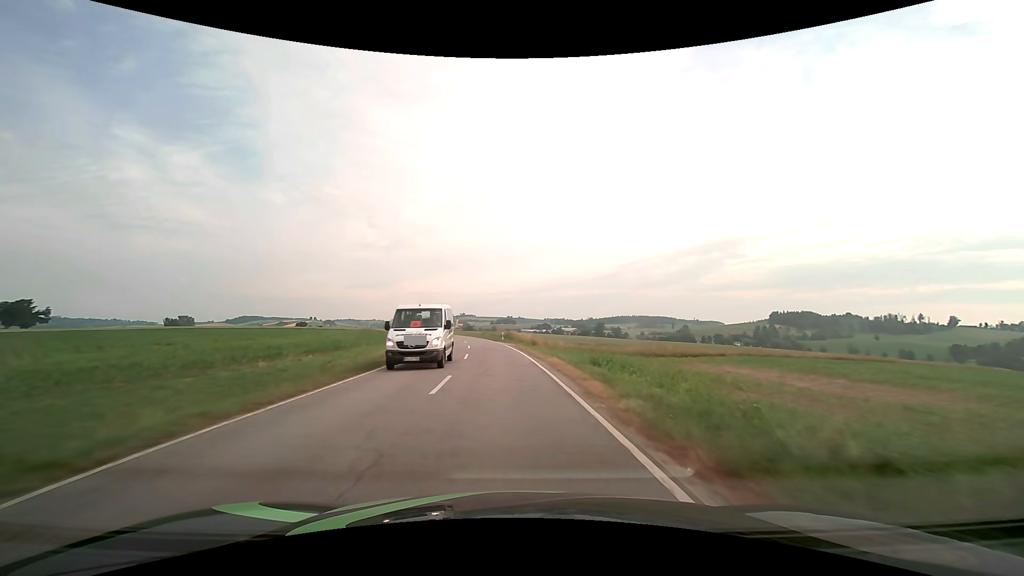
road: secondary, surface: asphalt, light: Day
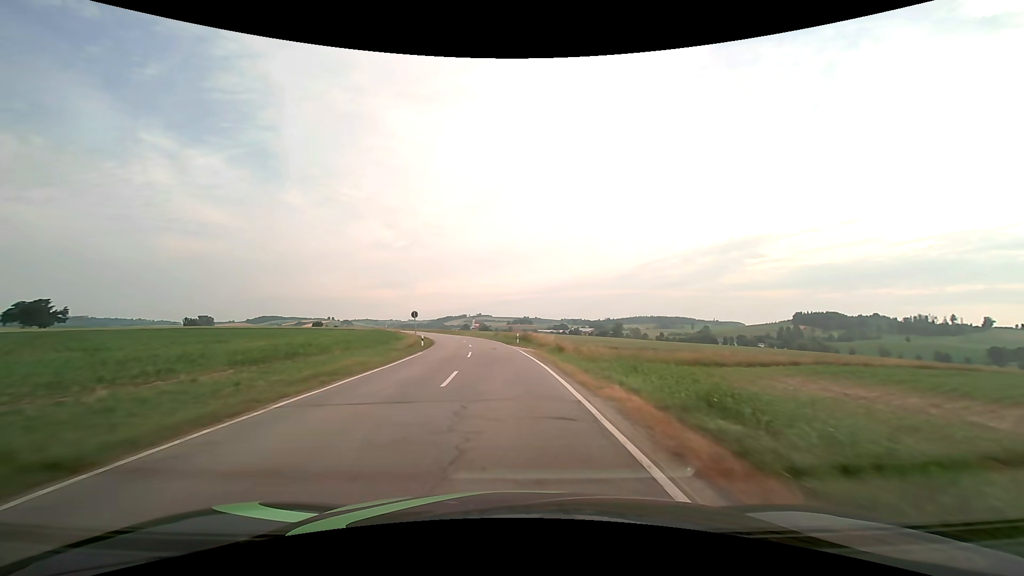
(-0.2, +10.7) m; -2°
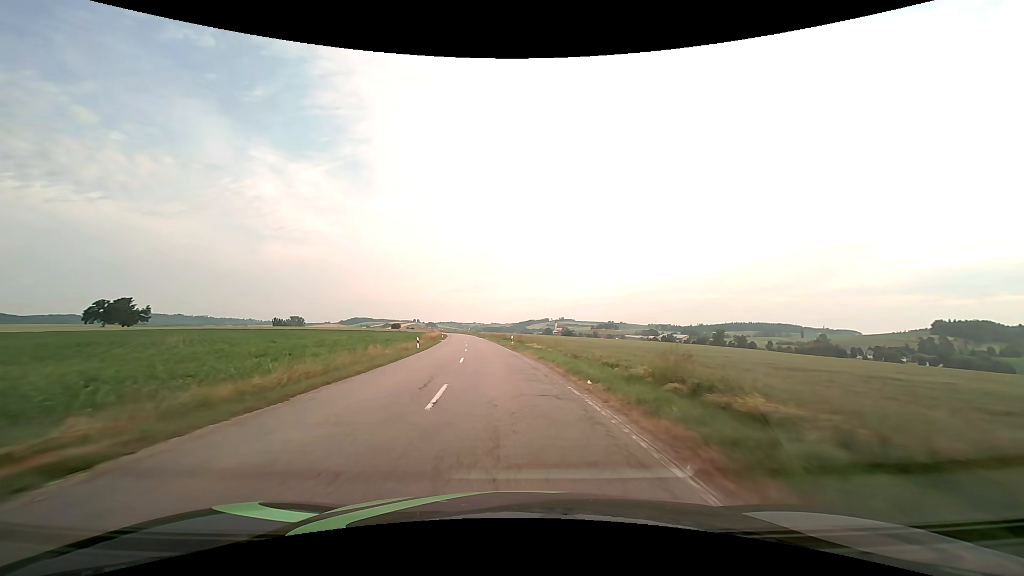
(-4.2, +53.3) m; -9°
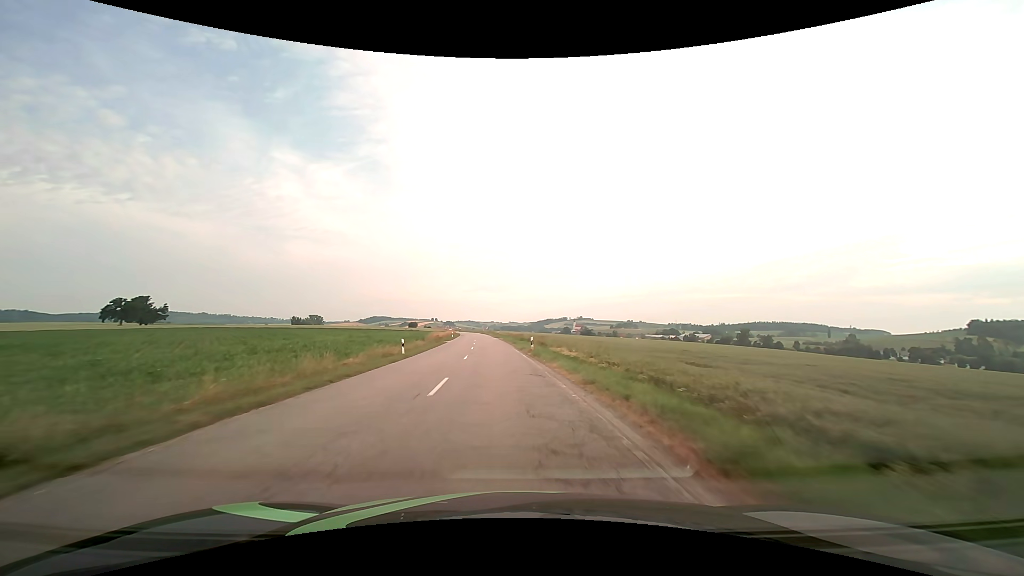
(-0.2, +10.7) m; -2°
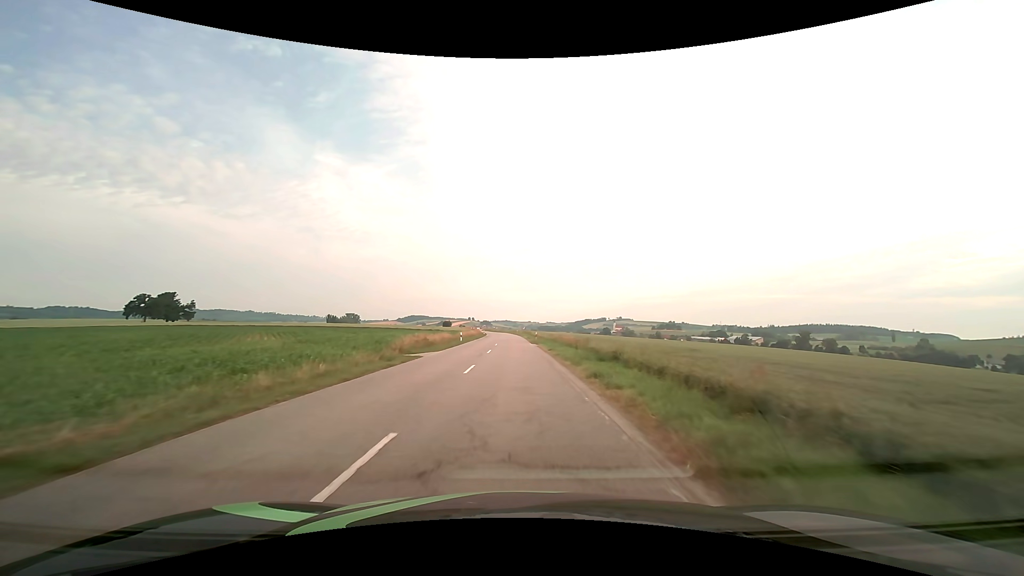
(-1.3, +32.2) m; -4°
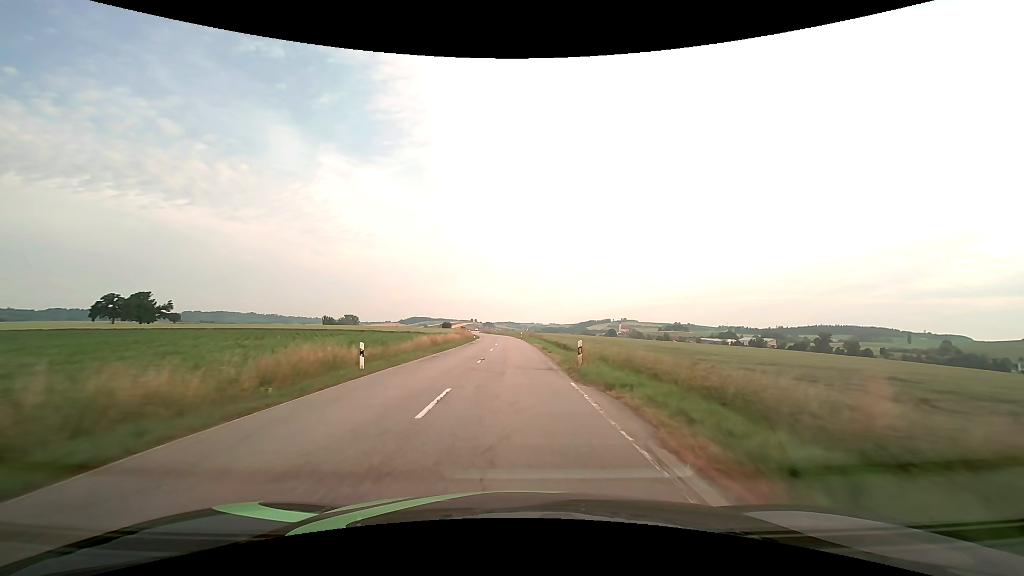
(-0.2, +32.3) m; 0°
(0, +10) (0, +20) (0, +30) (0, +40) (-1, +50) (-1, +60) (-1, +70) (-2, +80) (-2, +90) (-3, +100) m
